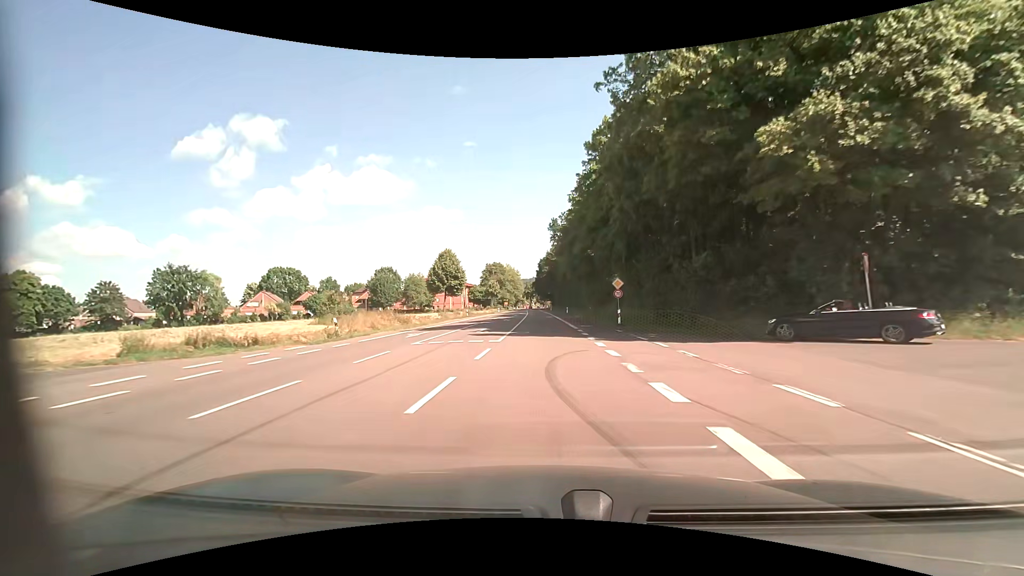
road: tertiary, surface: asphalt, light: Day
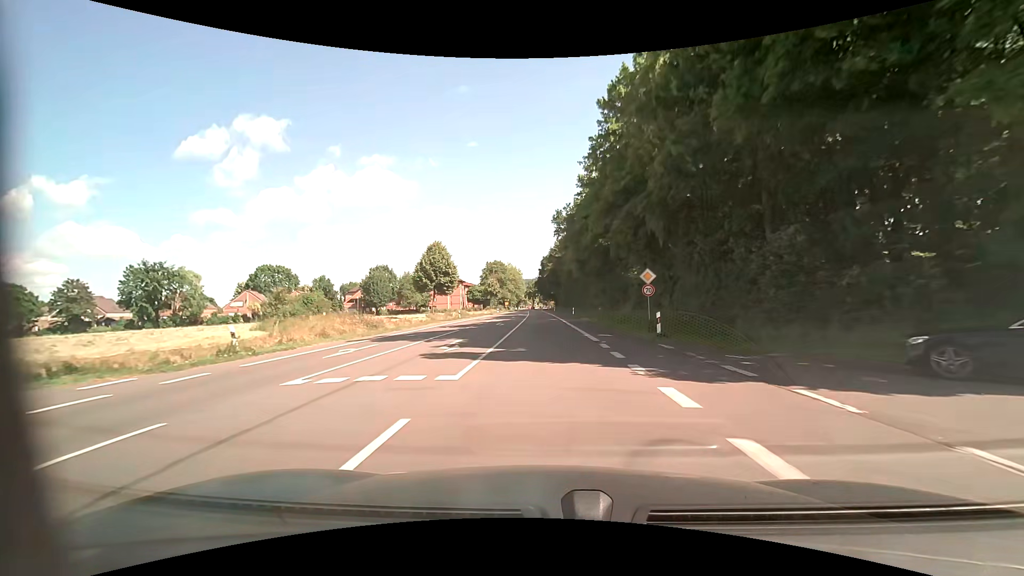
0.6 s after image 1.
(0.0, +9.4) m; 0°
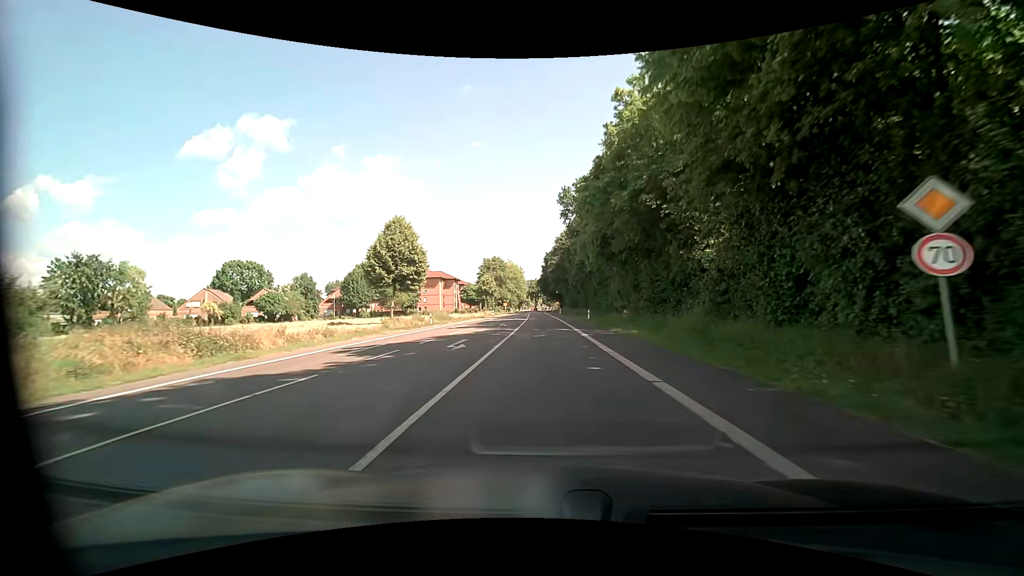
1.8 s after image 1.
(-0.1, +18.9) m; 0°
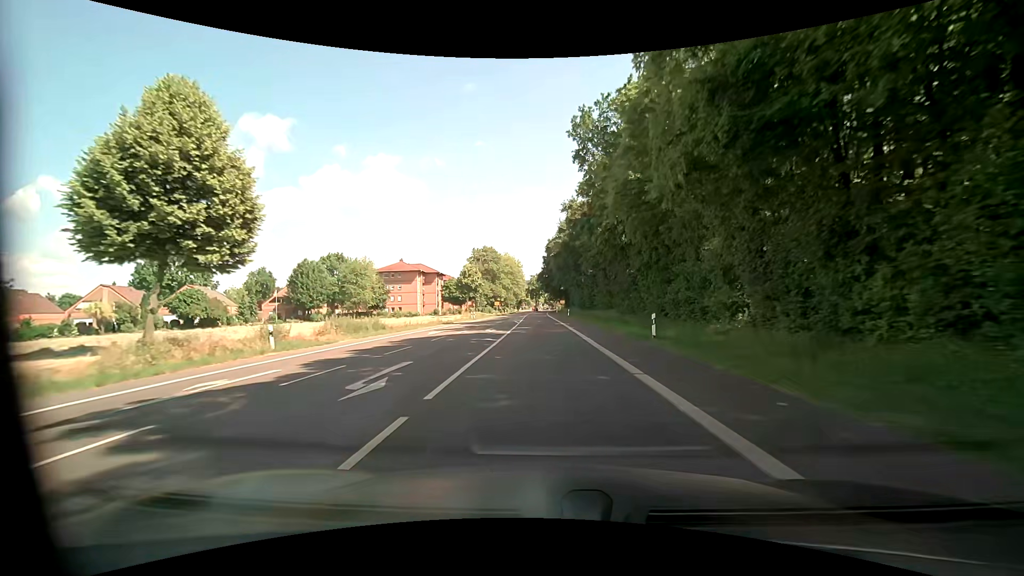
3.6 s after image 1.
(-0.1, +28.9) m; -1°
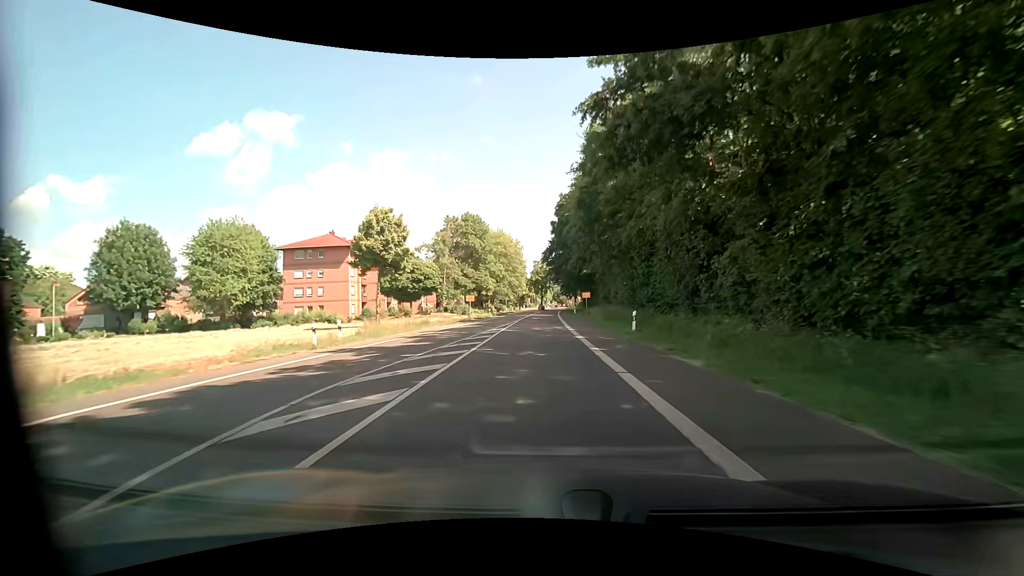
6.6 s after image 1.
(0.0, +47.7) m; -1°
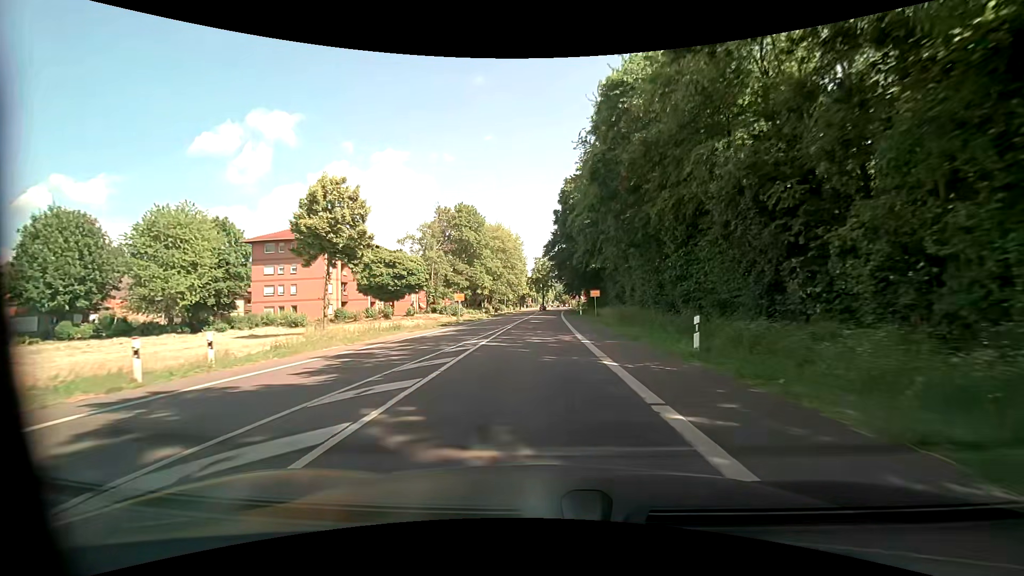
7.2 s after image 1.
(0.0, +8.9) m; 0°
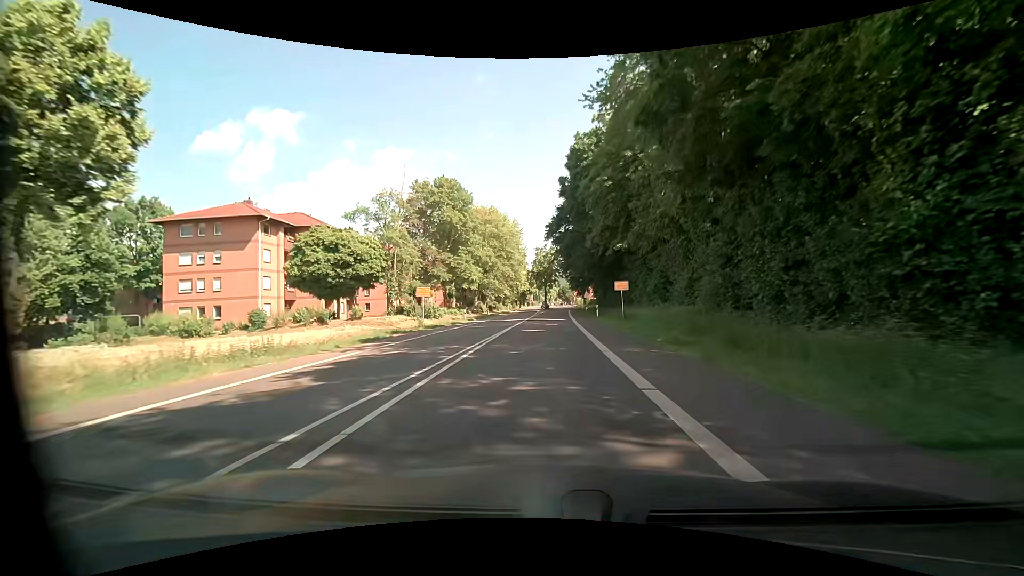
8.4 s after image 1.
(-0.1, +16.6) m; -1°
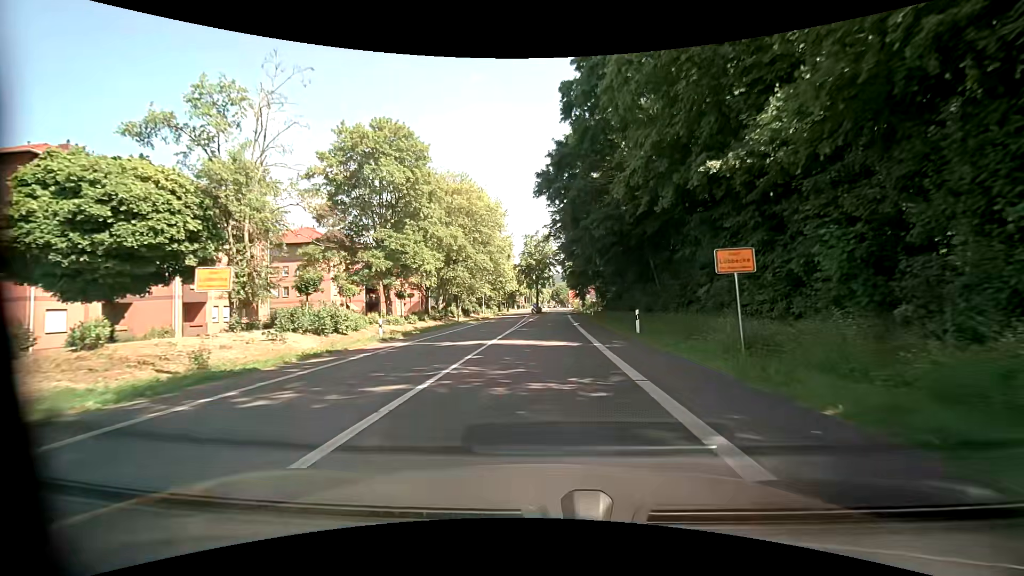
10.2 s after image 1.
(+0.3, +22.4) m; +1°
(0, +10) (0, +20) (0, +30) (0, +40) (+1, +50) (+1, +60) (+1, +70) (+2, +80) (+2, +90) (+2, +100) m
